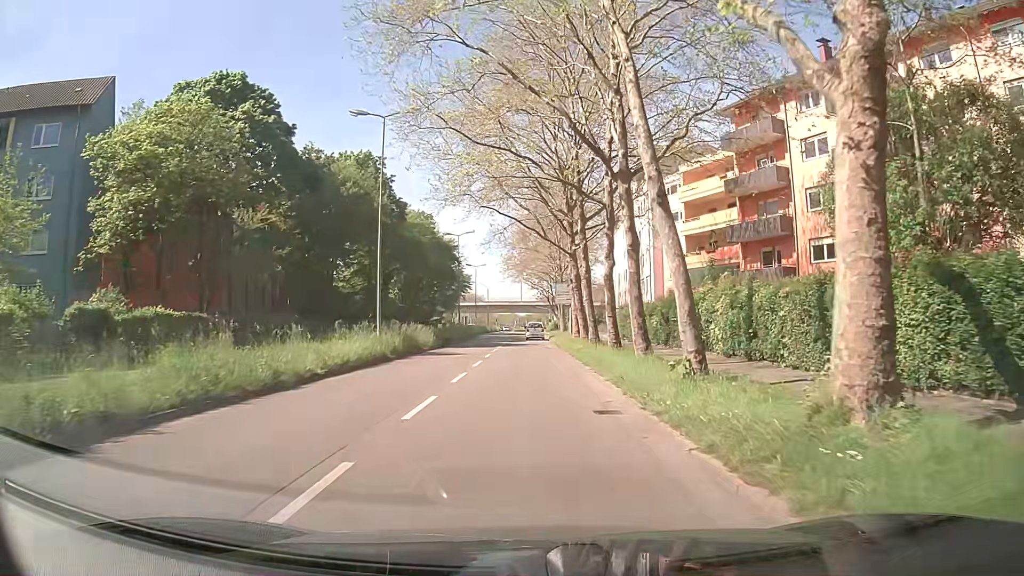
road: secondary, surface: asphalt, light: Day
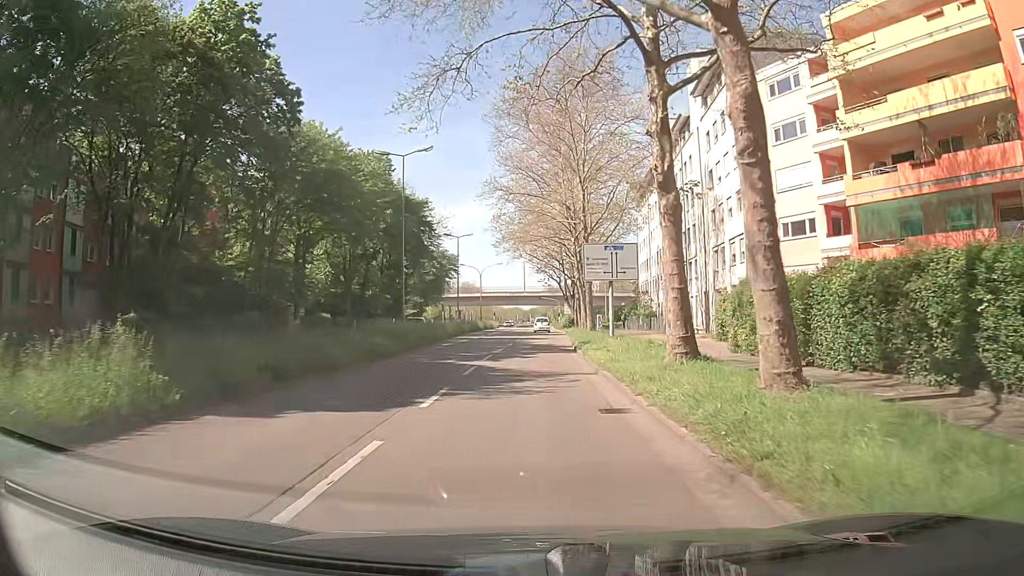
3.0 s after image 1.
(+0.1, +29.0) m; -1°
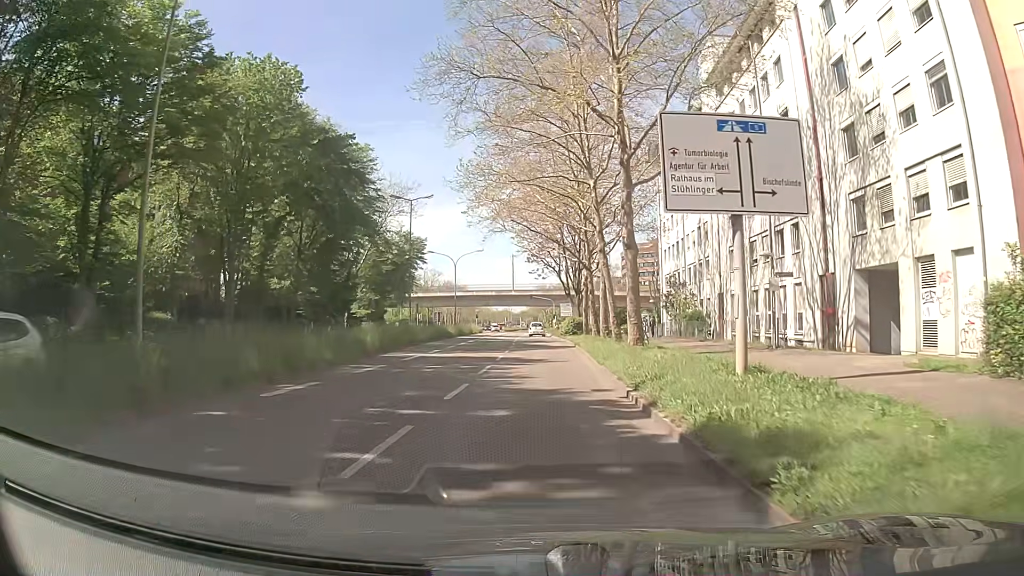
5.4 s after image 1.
(+0.4, +22.6) m; +3°
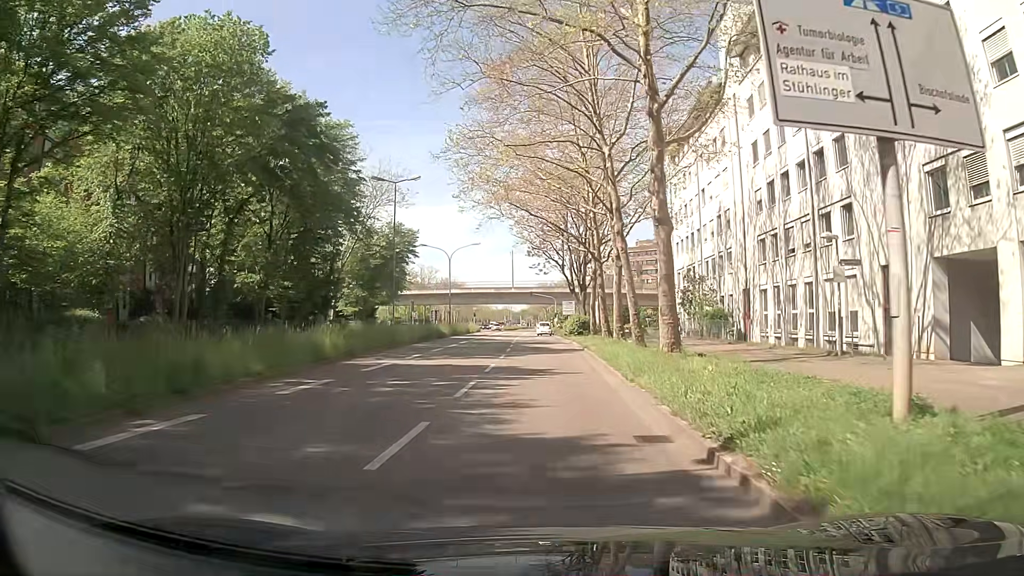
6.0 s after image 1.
(-0.1, +5.7) m; -1°
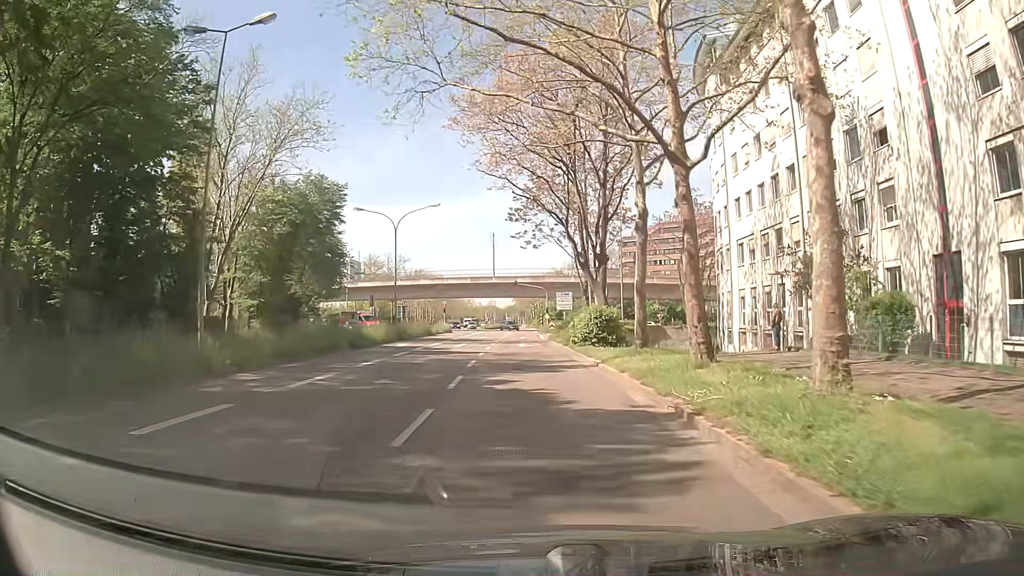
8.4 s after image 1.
(+0.1, +22.8) m; +1°
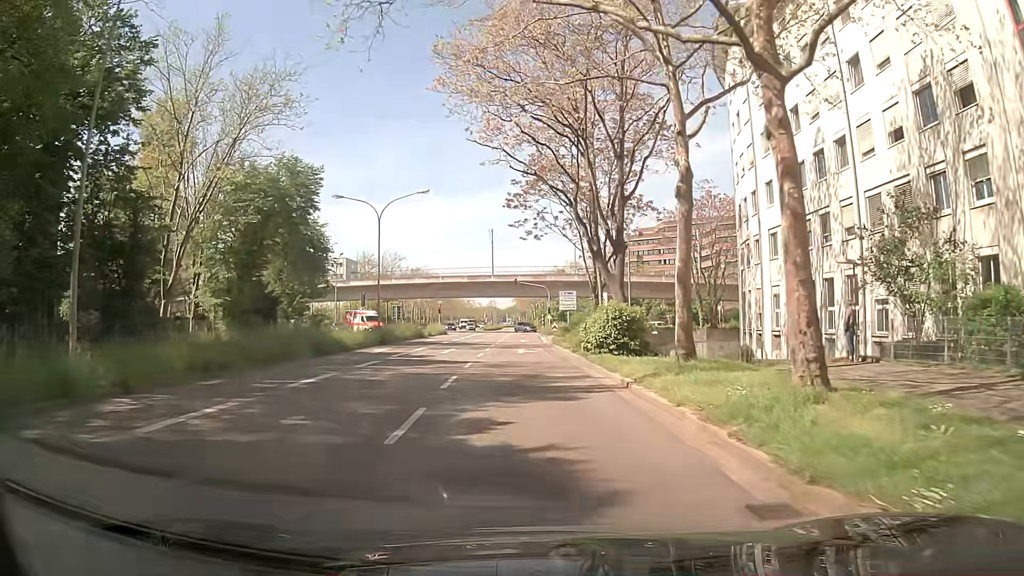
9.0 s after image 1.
(-0.1, +5.8) m; -1°
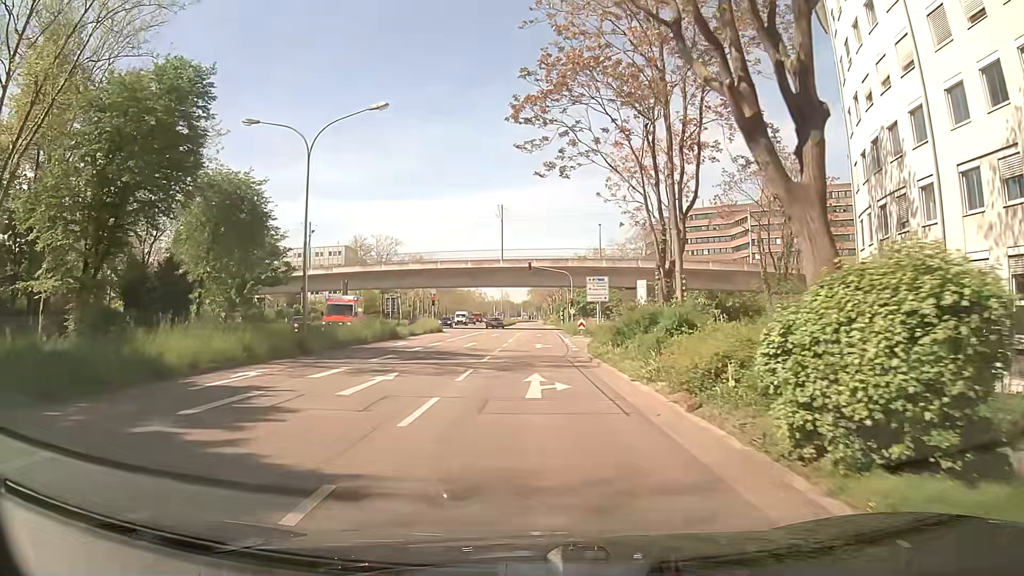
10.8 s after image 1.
(-0.2, +17.0) m; -1°
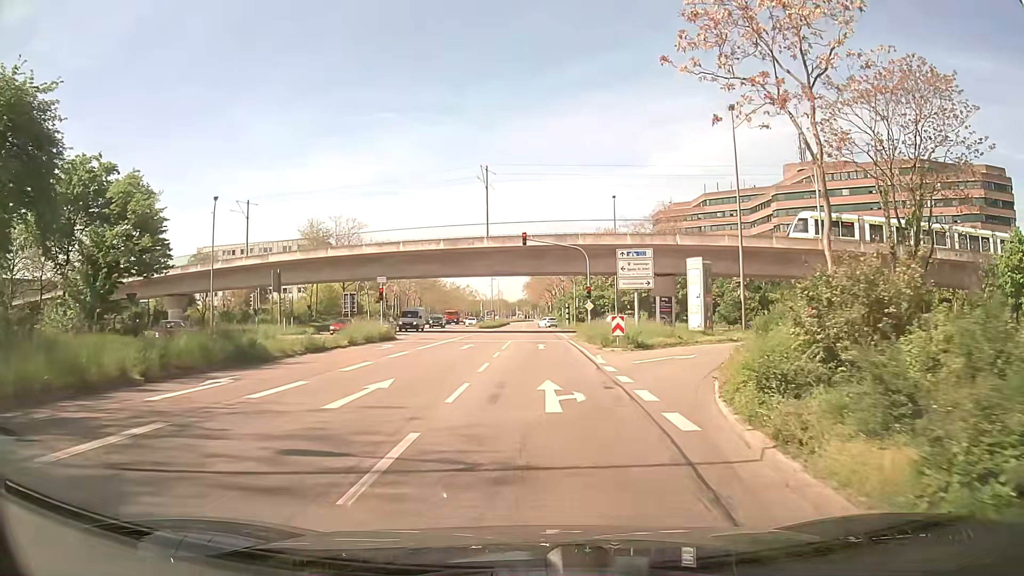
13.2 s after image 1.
(-0.3, +21.3) m; 0°
